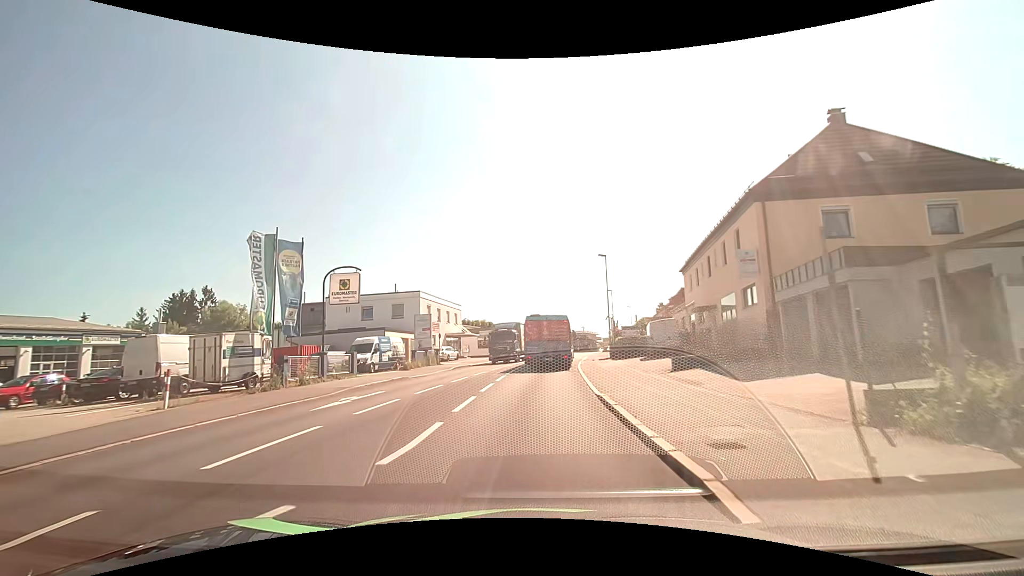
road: tertiary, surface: asphalt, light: Day
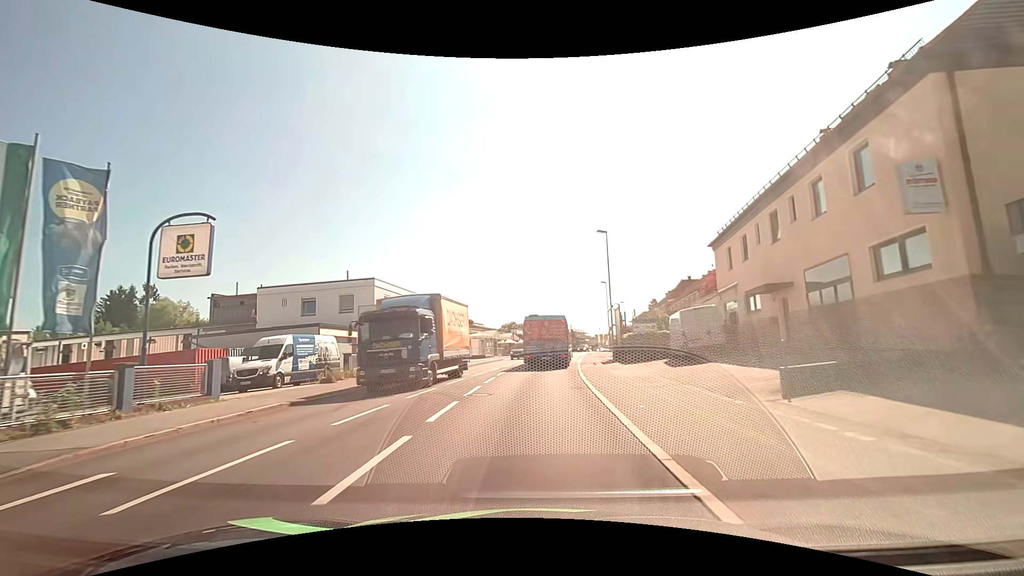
(+0.2, +10.5) m; +2°
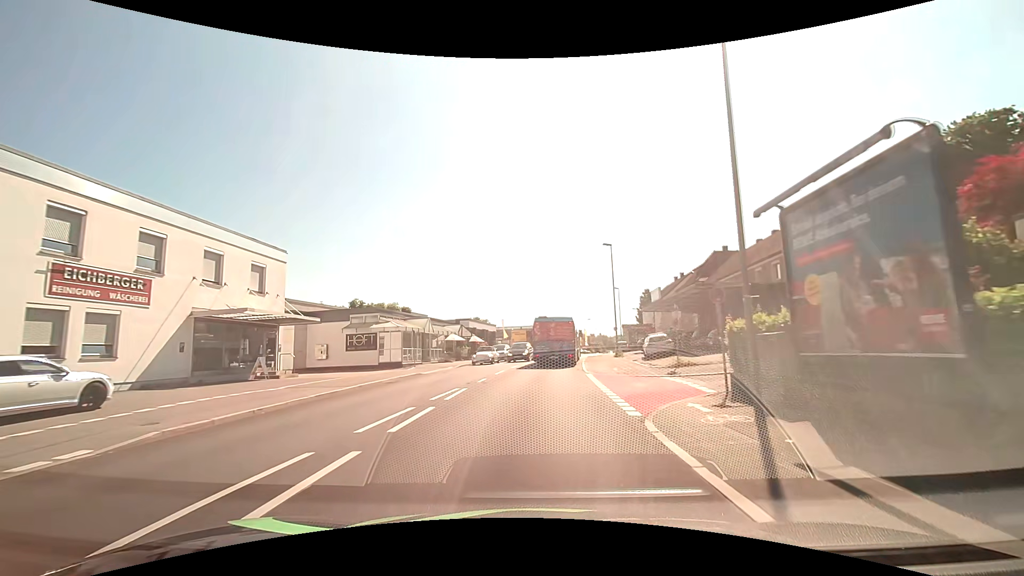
(+0.8, +28.6) m; +4°
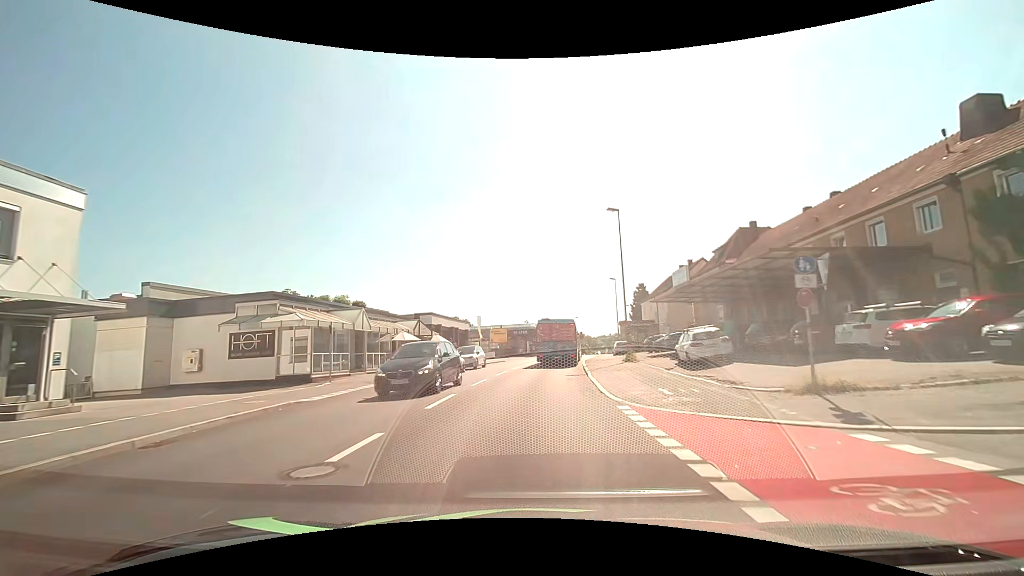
(+0.1, +12.1) m; +1°
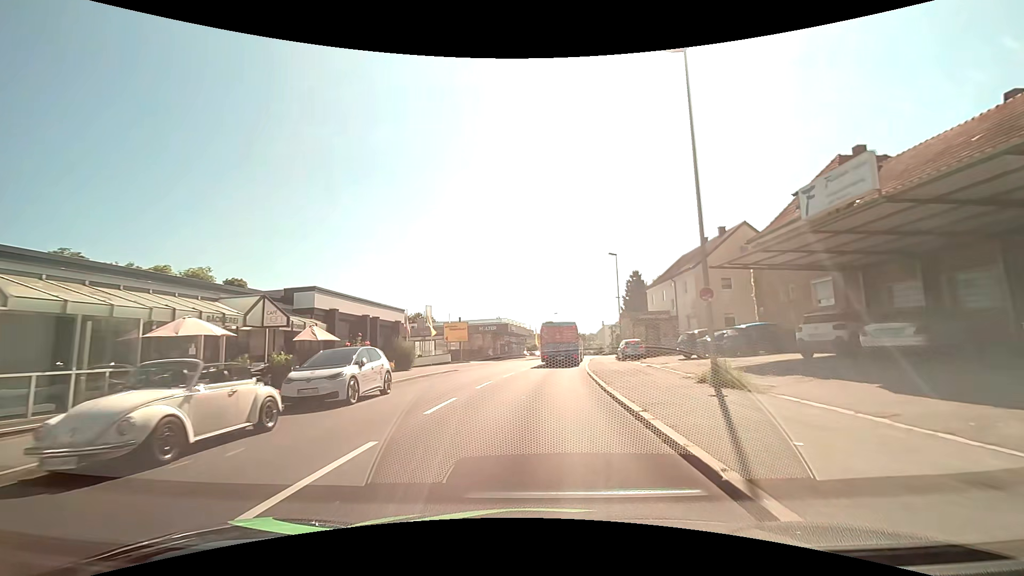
(+0.5, +18.8) m; +3°
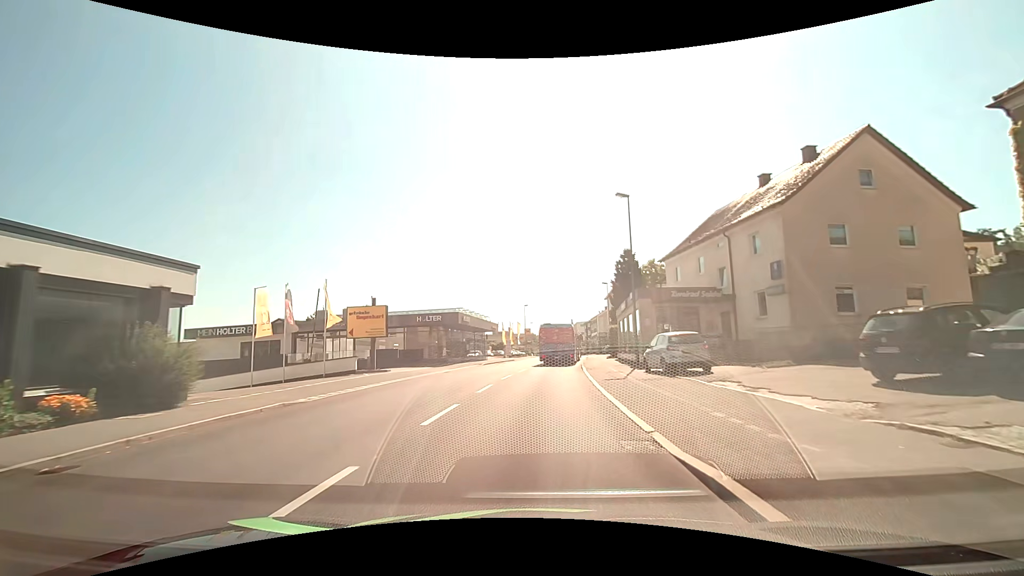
(+0.6, +19.5) m; +4°
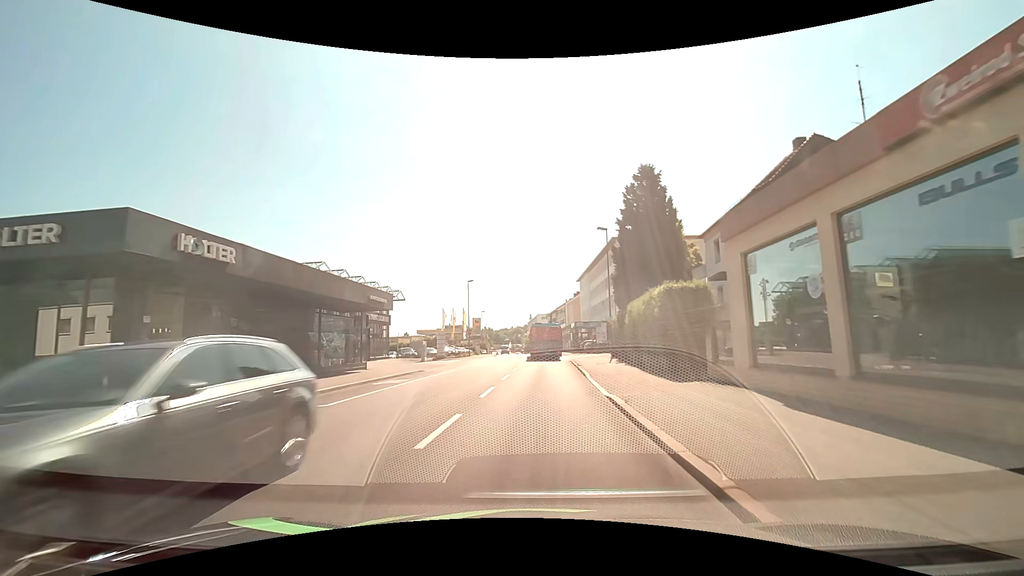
(+1.4, +31.8) m; +5°
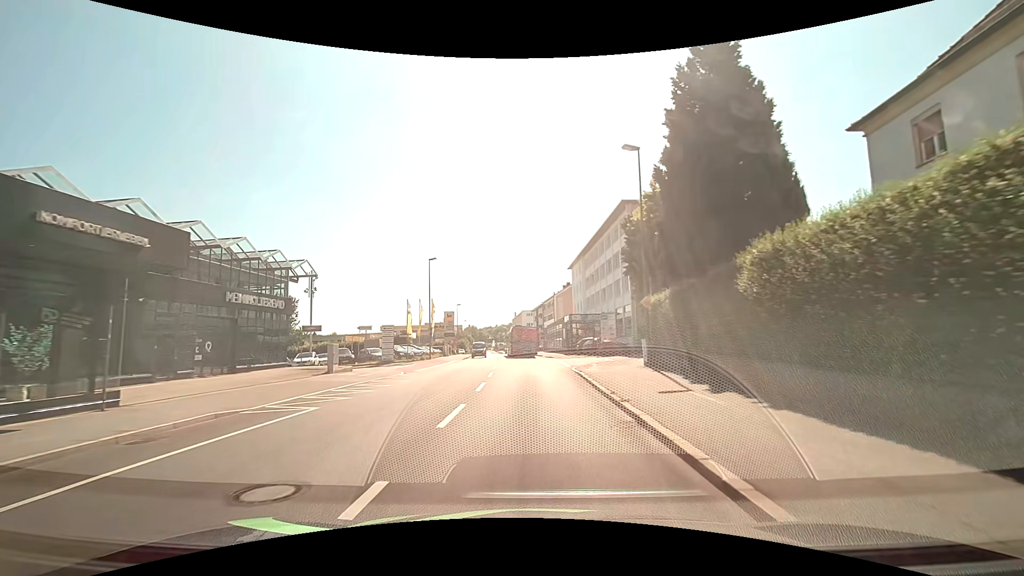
(+0.2, +16.3) m; +1°
(0, +10) (0, +20) (0, +30) (-4, +38) (-14, +39) (-24, +39) (-34, +38) (-44, +36) (-54, +35) (-64, +34) m
